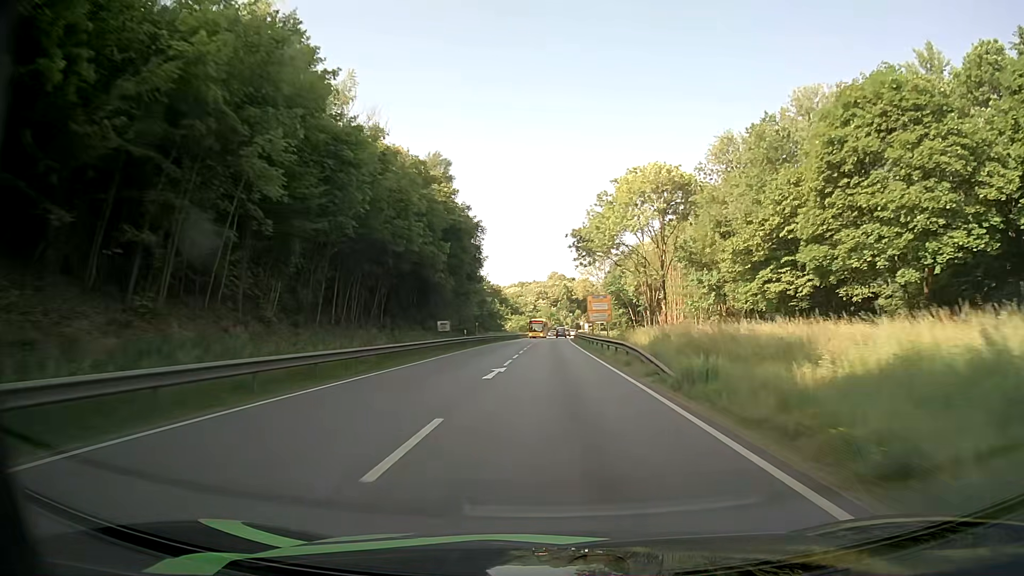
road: primary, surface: asphalt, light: Day
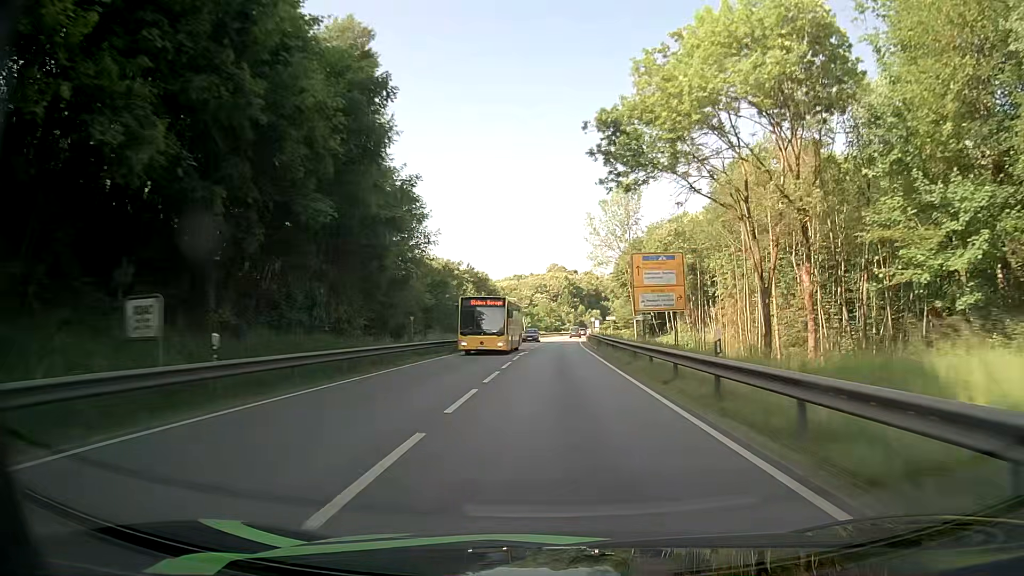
(-0.2, +37.9) m; 0°
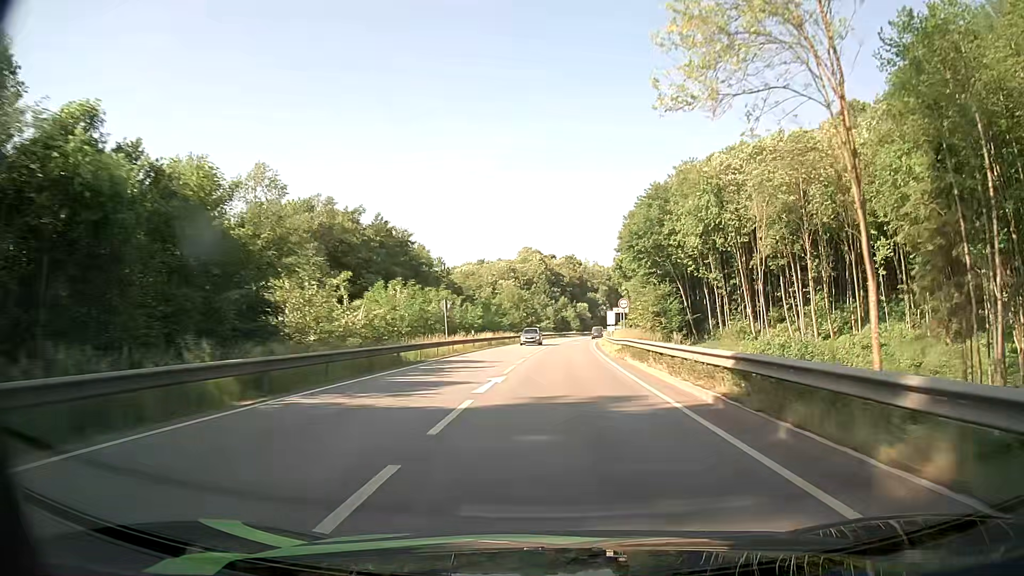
(+0.4, +62.2) m; +2°
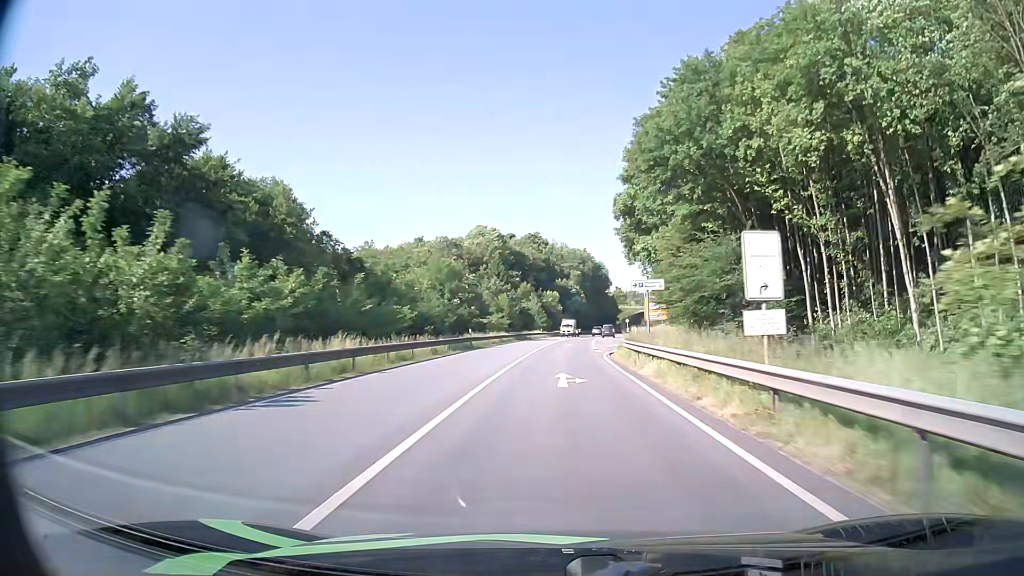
(+1.3, +49.1) m; +3°
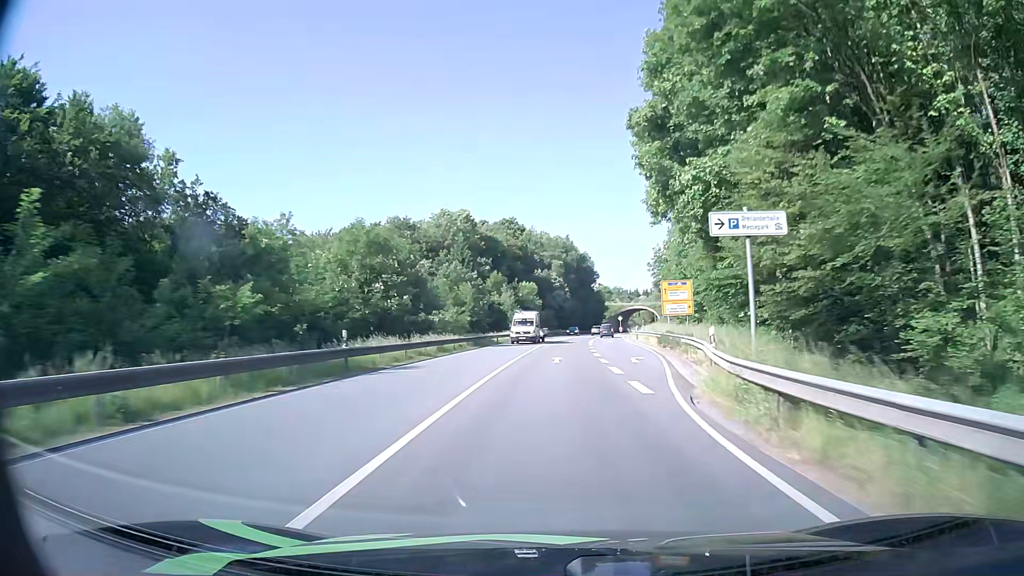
(+0.3, +24.4) m; +2°
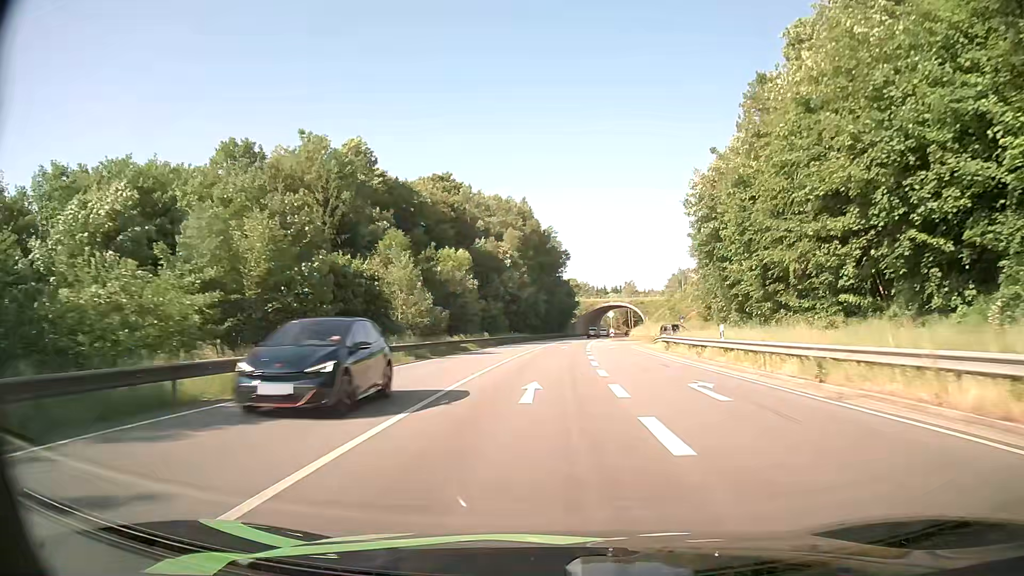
(+1.5, +48.7) m; +3°
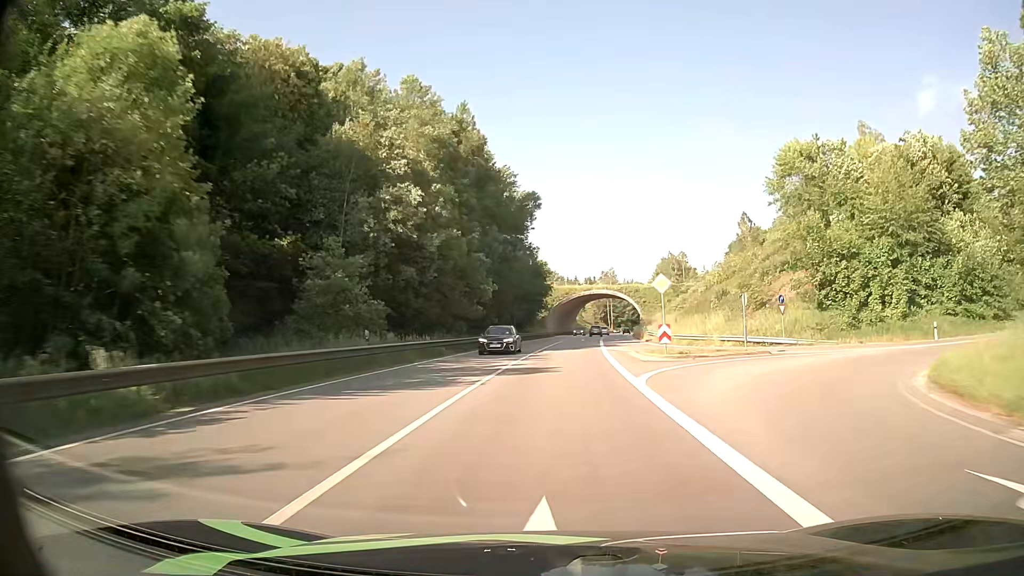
(+1.0, +48.8) m; +3°
(0, +10) (0, +20) (+1, +30) (+1, +40) (+2, +50) (+2, +60) (+3, +70) (+4, +80) (+5, +90) (+6, +100) m
